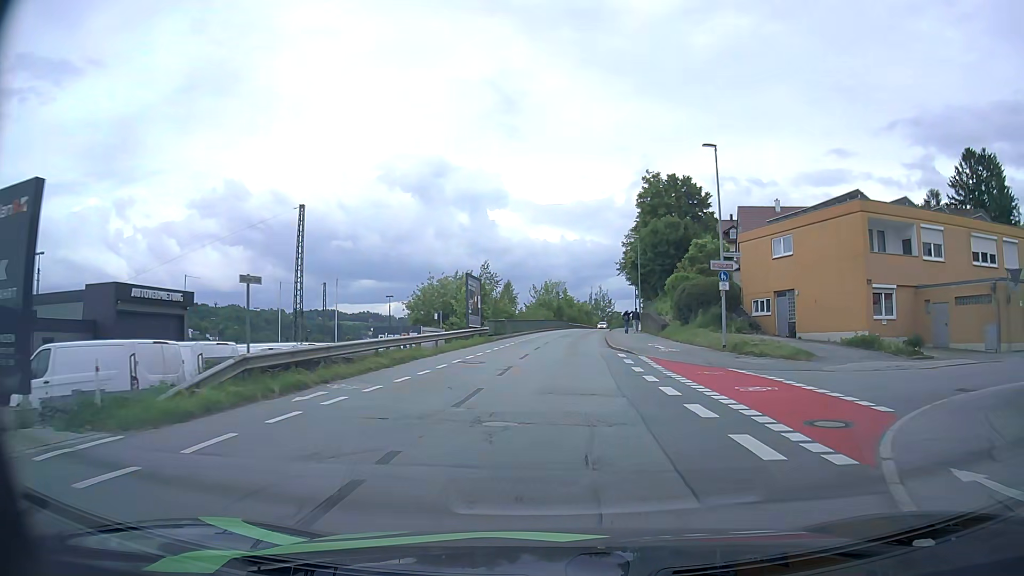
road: residential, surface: asphalt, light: Day
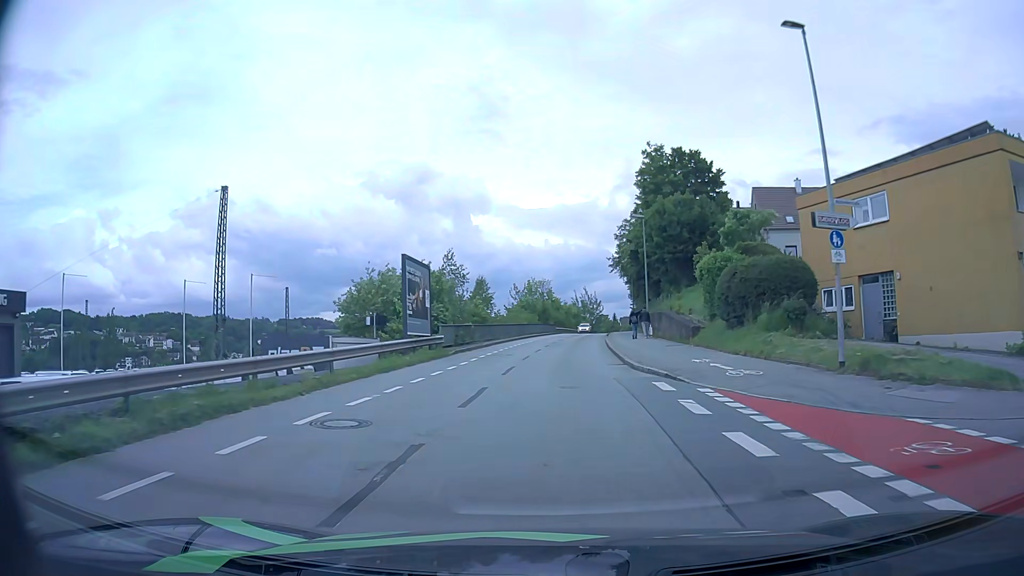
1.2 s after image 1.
(+0.2, +12.1) m; +1°
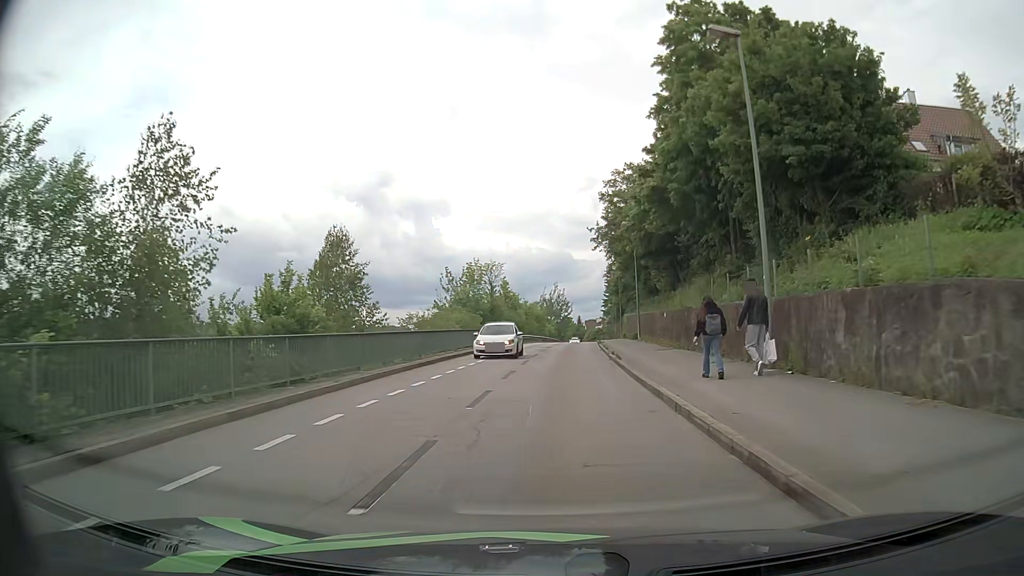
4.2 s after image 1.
(+0.8, +29.6) m; +4°
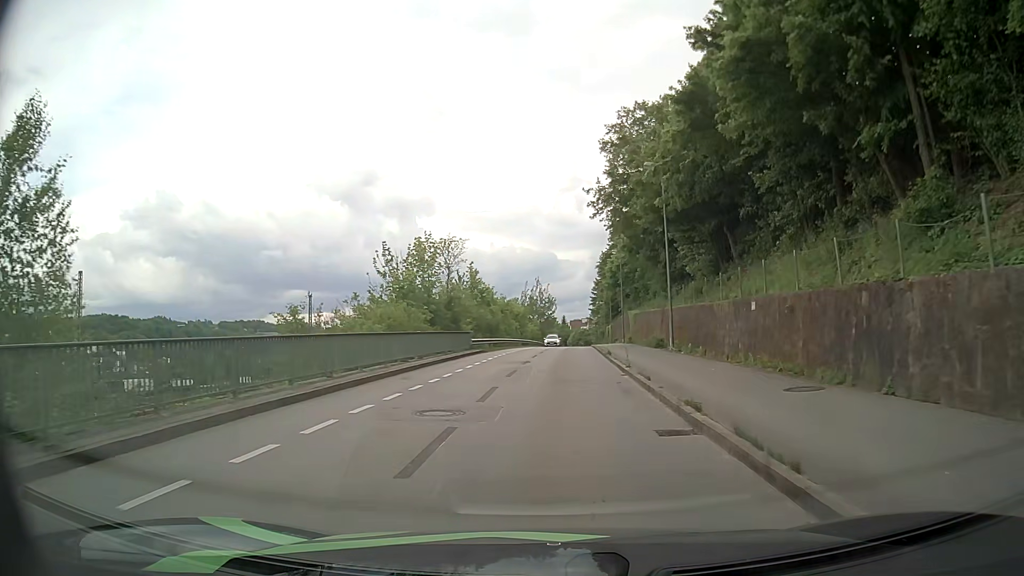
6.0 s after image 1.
(+0.1, +16.8) m; +1°
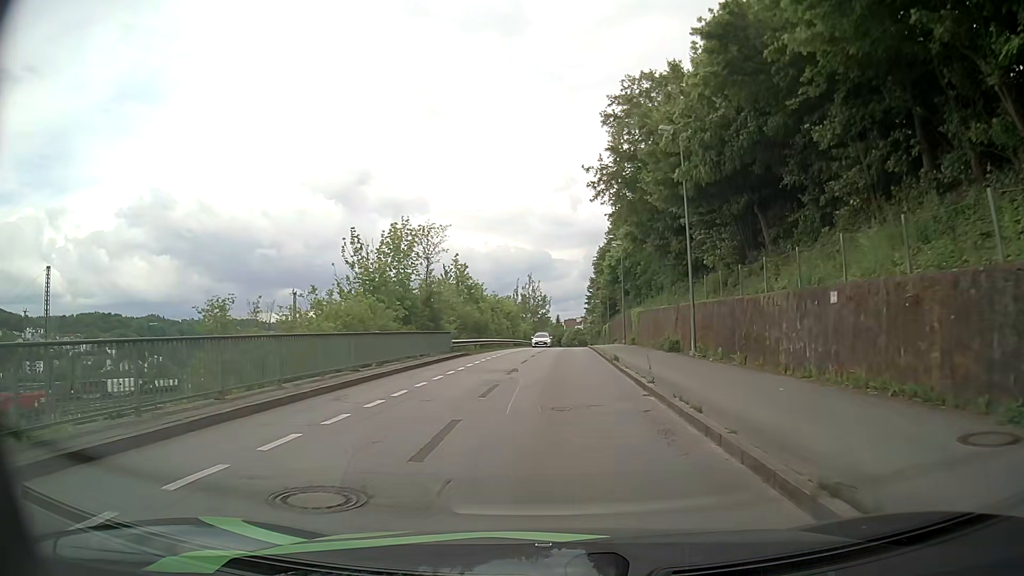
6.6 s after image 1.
(0.0, +5.3) m; +1°
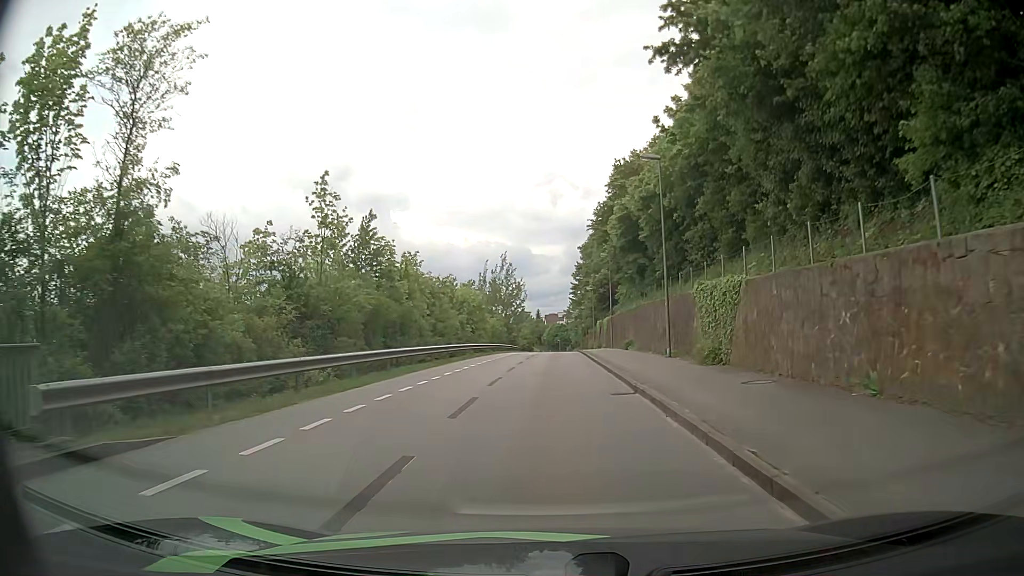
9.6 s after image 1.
(+0.4, +26.5) m; +2°
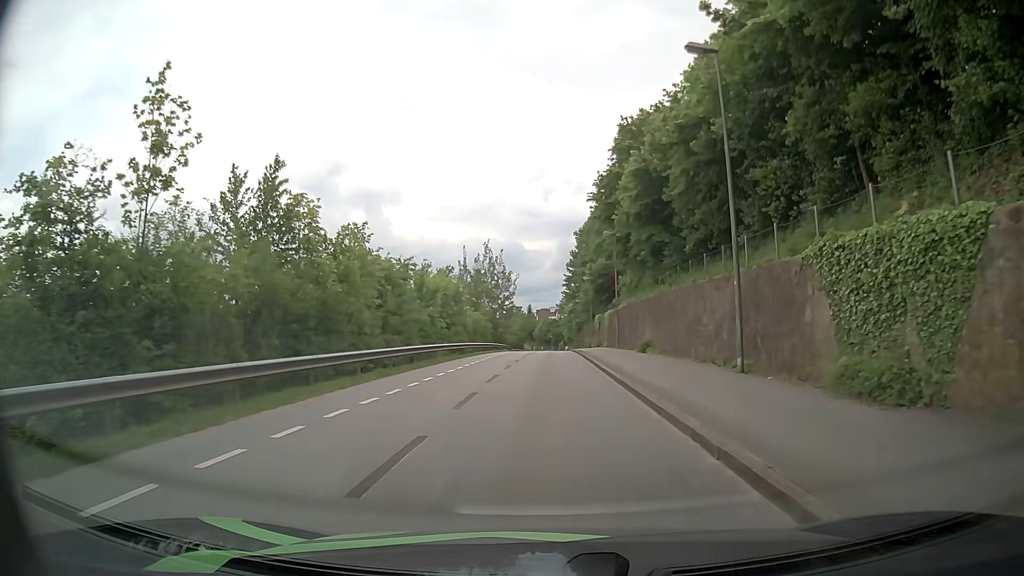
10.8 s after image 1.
(-0.1, +10.8) m; +1°
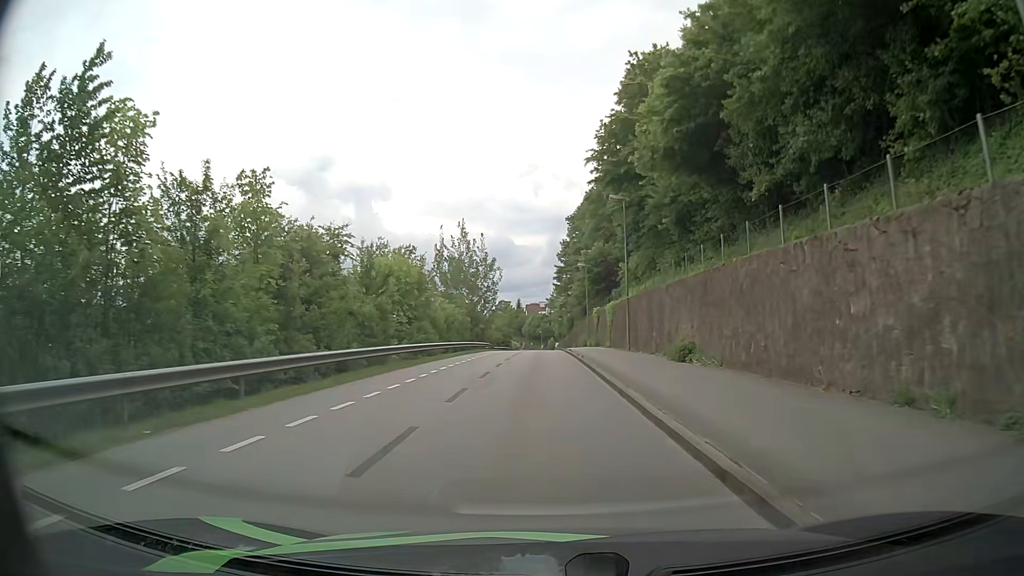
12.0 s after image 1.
(-0.1, +11.3) m; 0°
